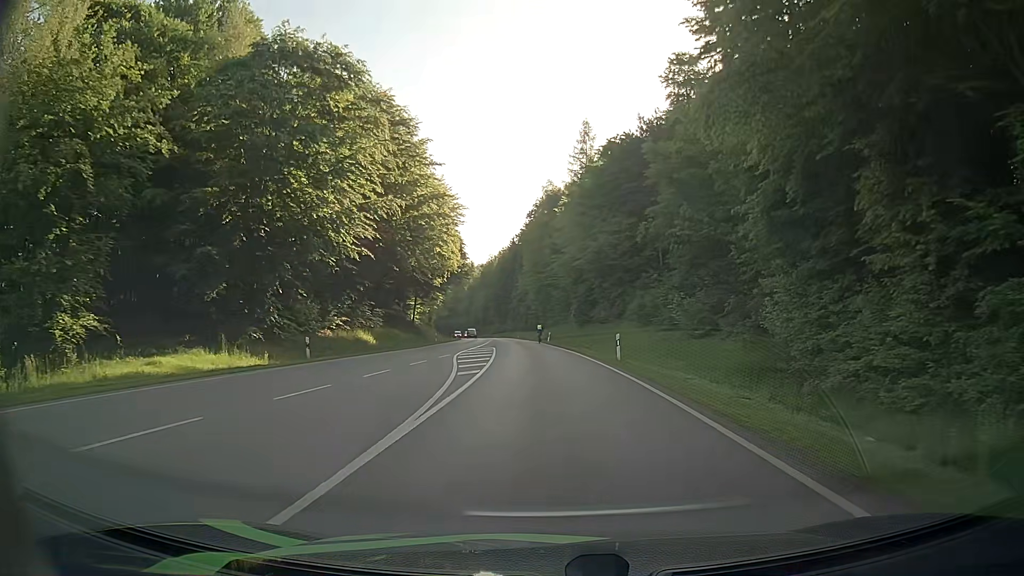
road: secondary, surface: asphalt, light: Day
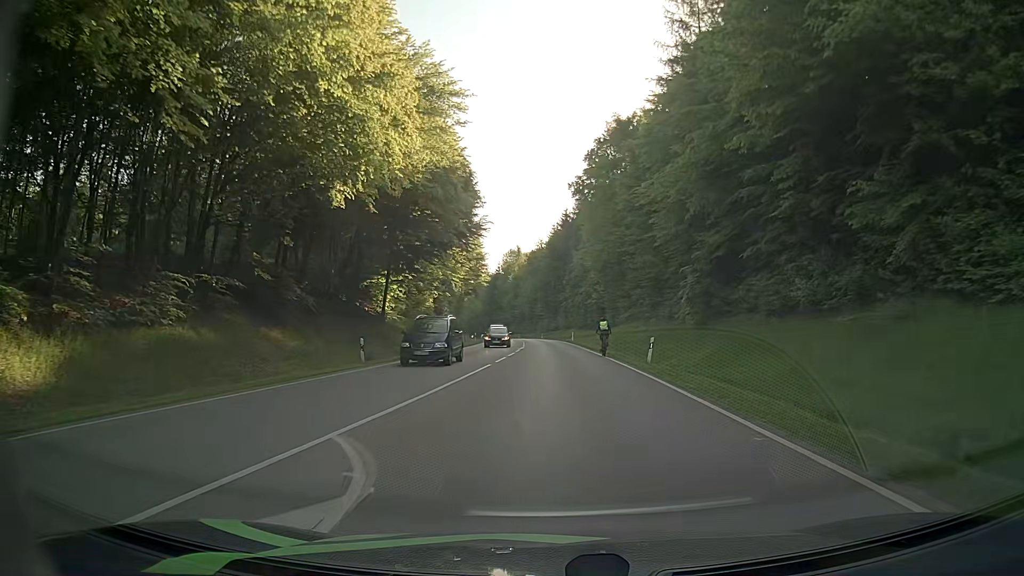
(-1.5, +40.4) m; -5°
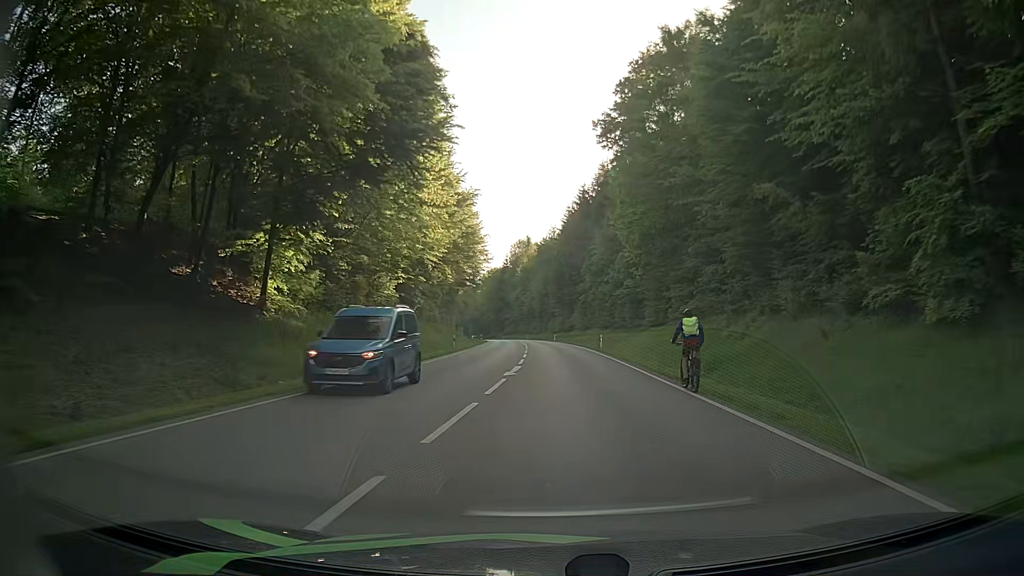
(-0.3, +24.0) m; -1°
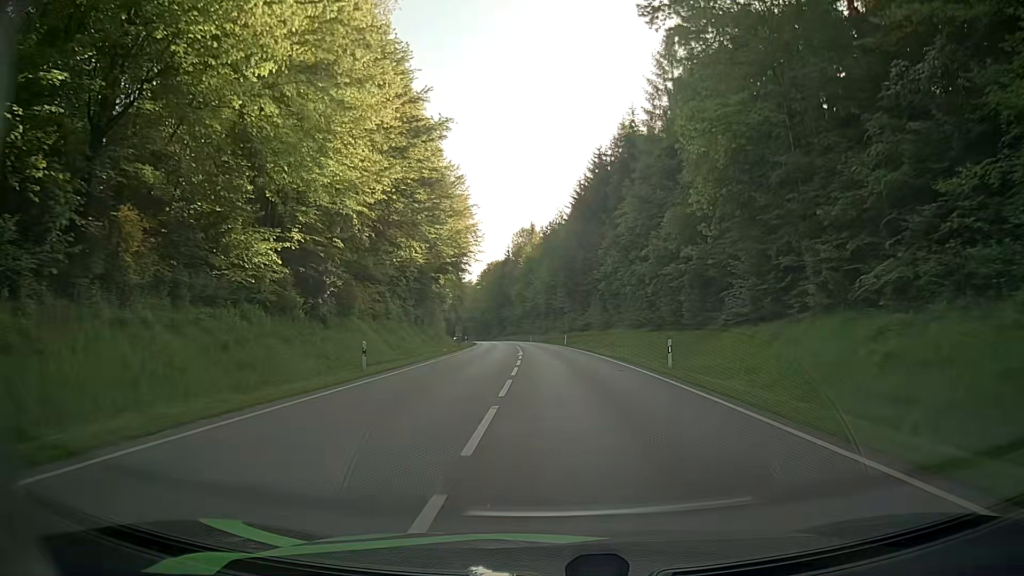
(-0.3, +24.7) m; -1°
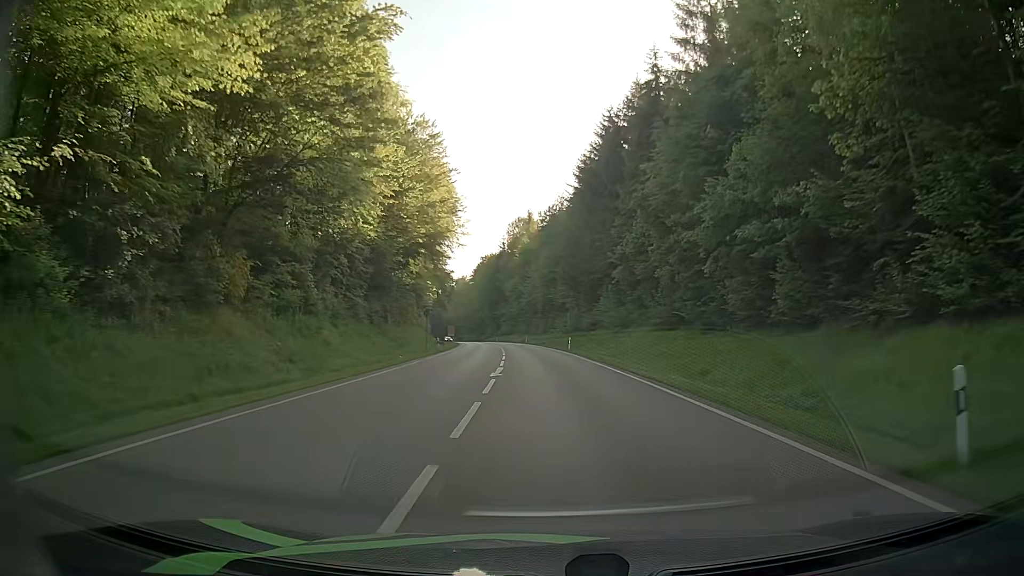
(+0.2, +17.1) m; 0°
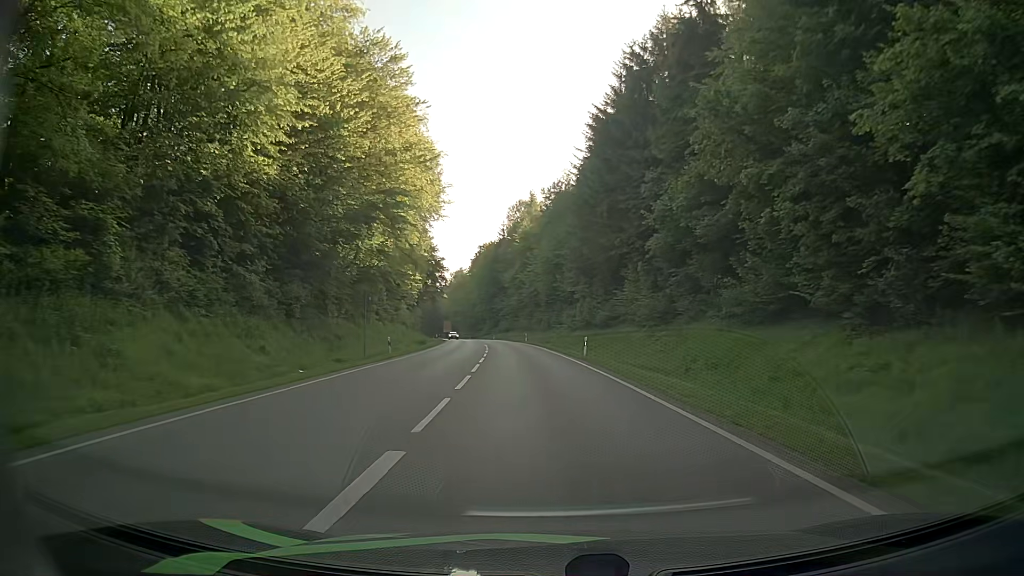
(+0.2, +17.7) m; +1°
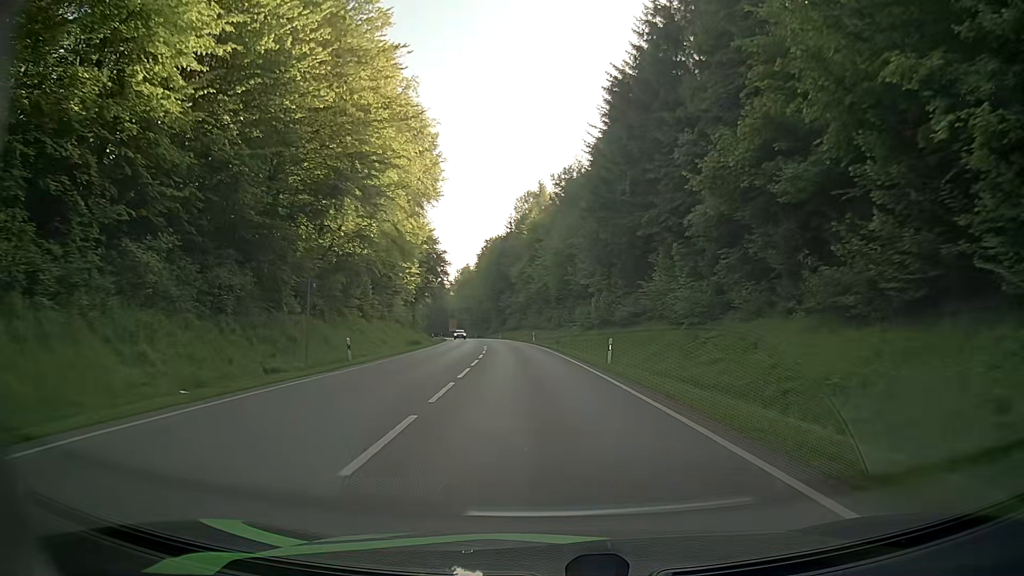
(0.0, +9.0) m; -1°
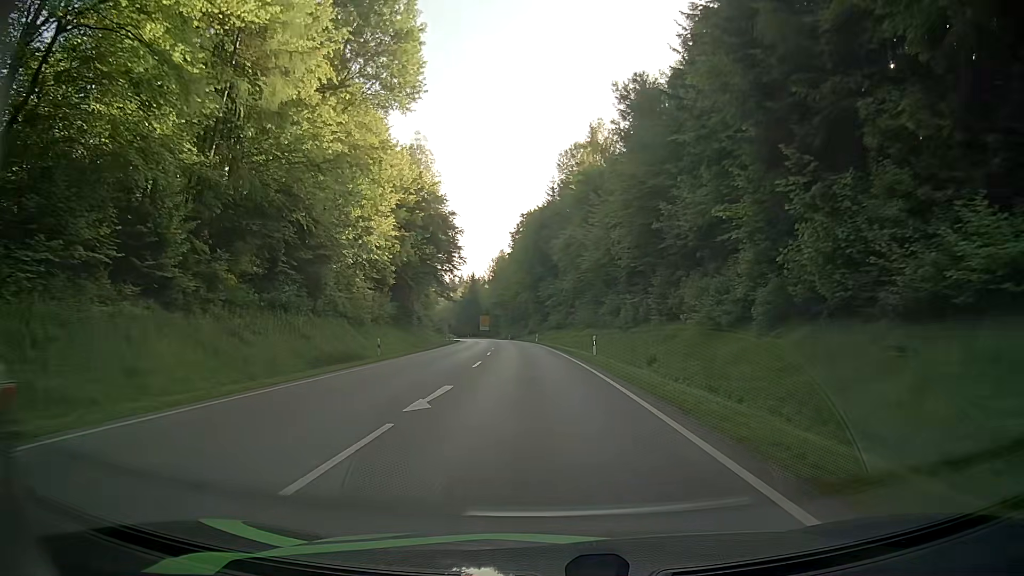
(-0.8, +37.2) m; -3°
(0, +10) (0, +20) (-1, +30) (-1, +40) (-2, +50) (-3, +60) (-3, +70) (-4, +80) (-5, +90) (-7, +100) m
